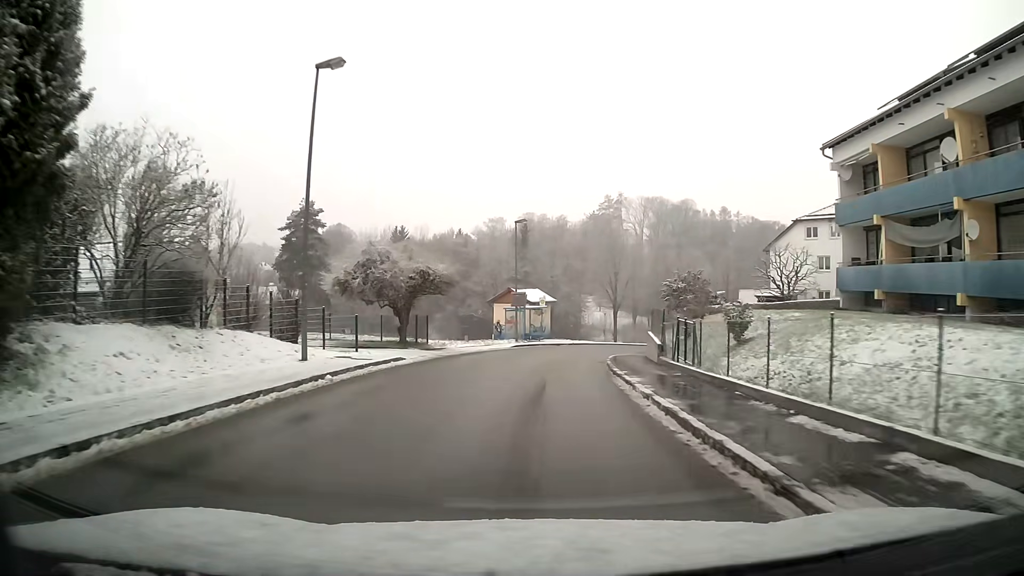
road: unclassified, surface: asphalt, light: Day
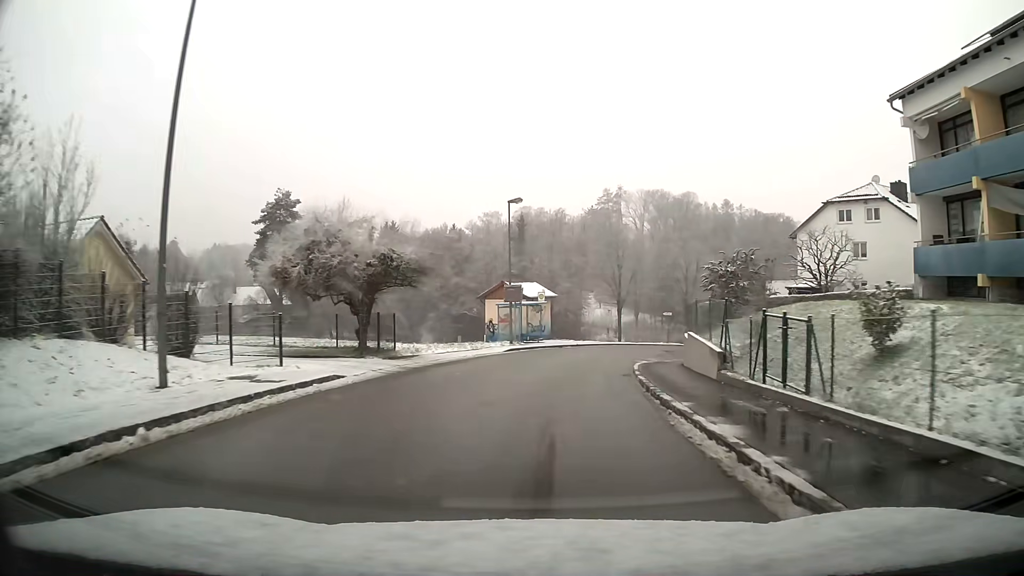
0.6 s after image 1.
(0.0, +7.0) m; +1°
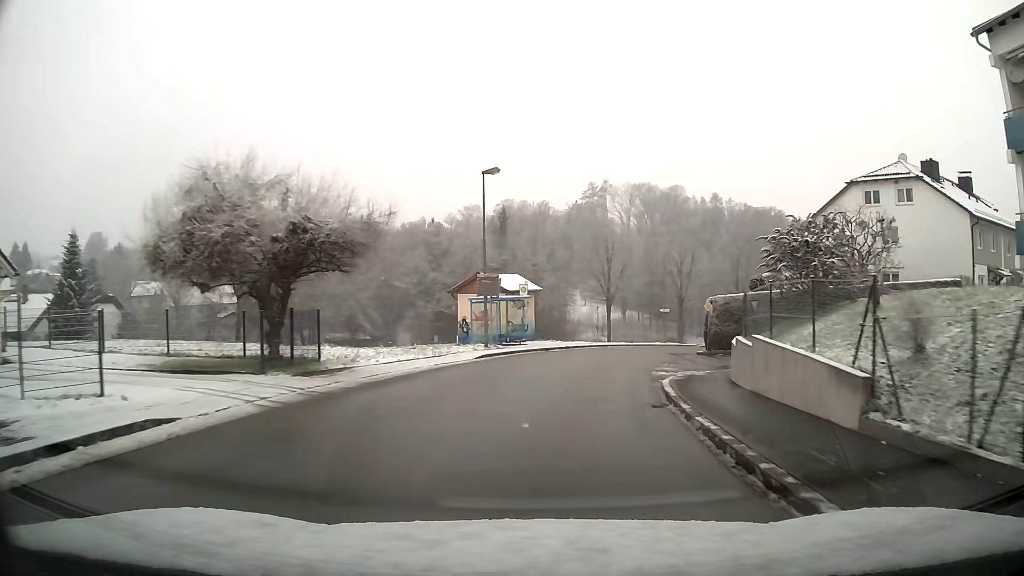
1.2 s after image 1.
(+0.1, +6.9) m; +2°
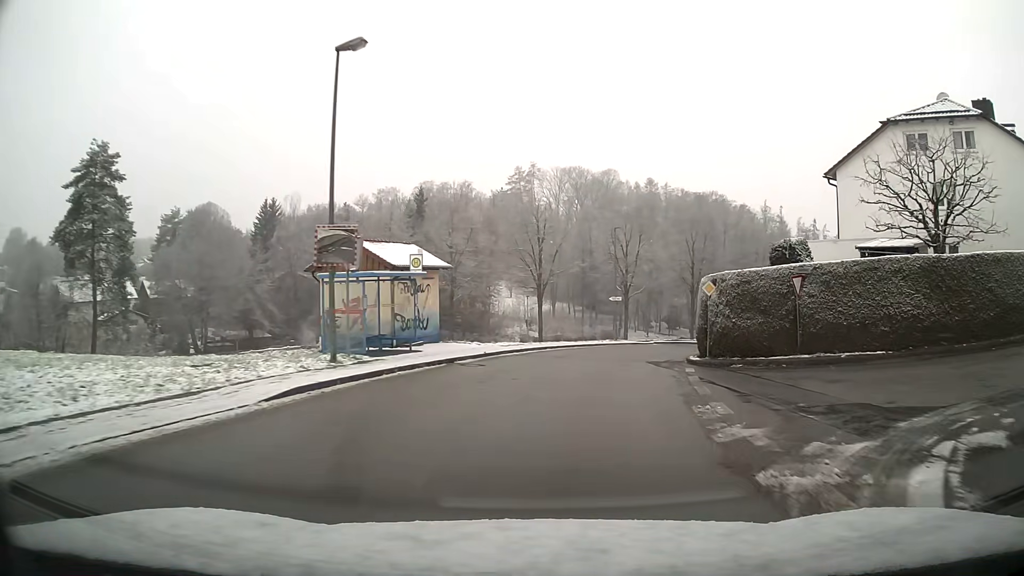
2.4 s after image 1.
(+0.8, +13.8) m; +7°
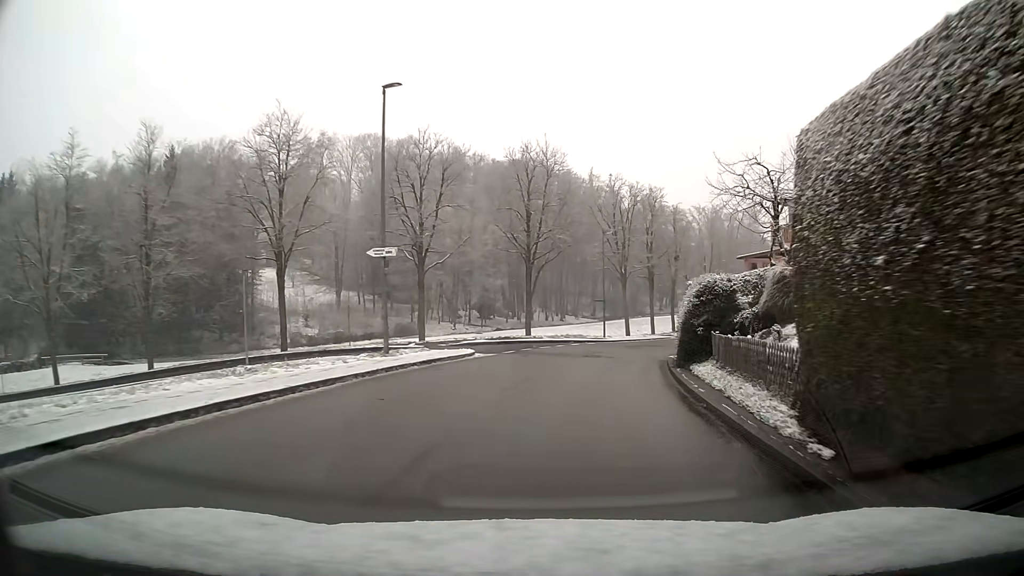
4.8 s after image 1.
(+4.1, +27.8) m; +17°
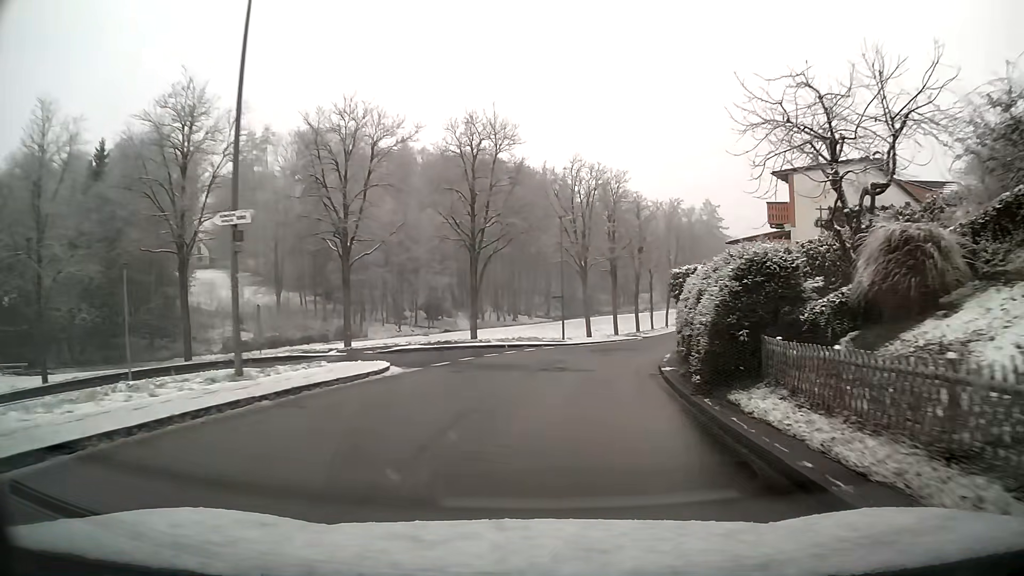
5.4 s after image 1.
(+0.3, +7.3) m; +4°
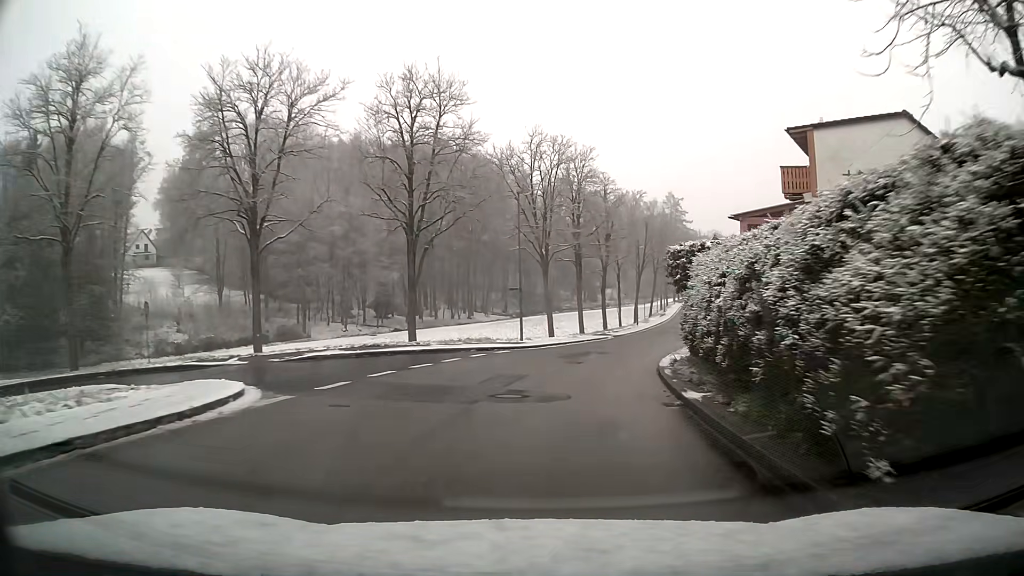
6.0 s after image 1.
(+0.2, +7.4) m; +3°
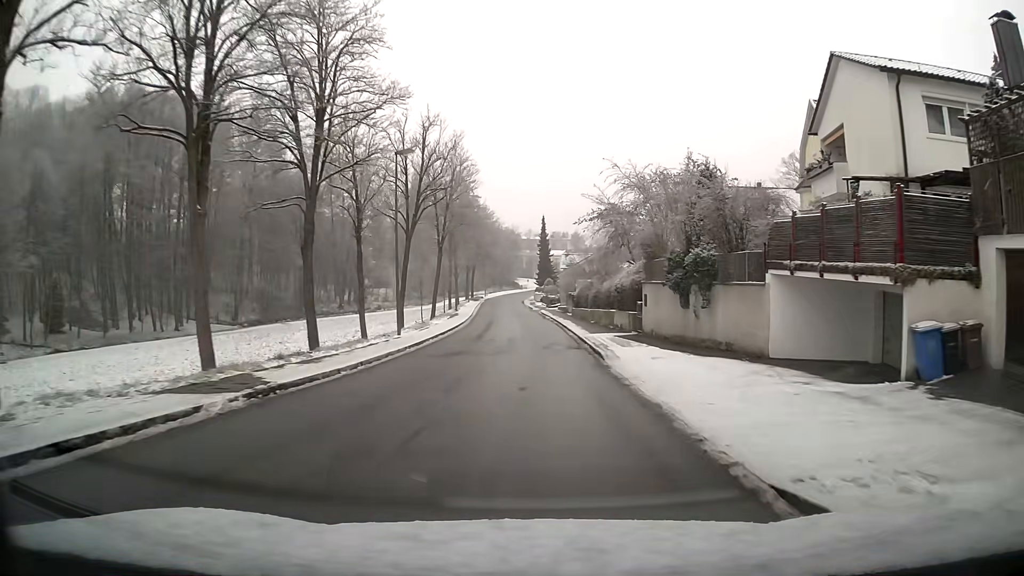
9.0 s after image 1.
(+6.1, +37.6) m; +16°
(0, +10) (0, +20) (0, +30) (0, +40) (-1, +50) (-1, +60) (-2, +70) (-2, +80) (-3, +90) (-3, +100) m
